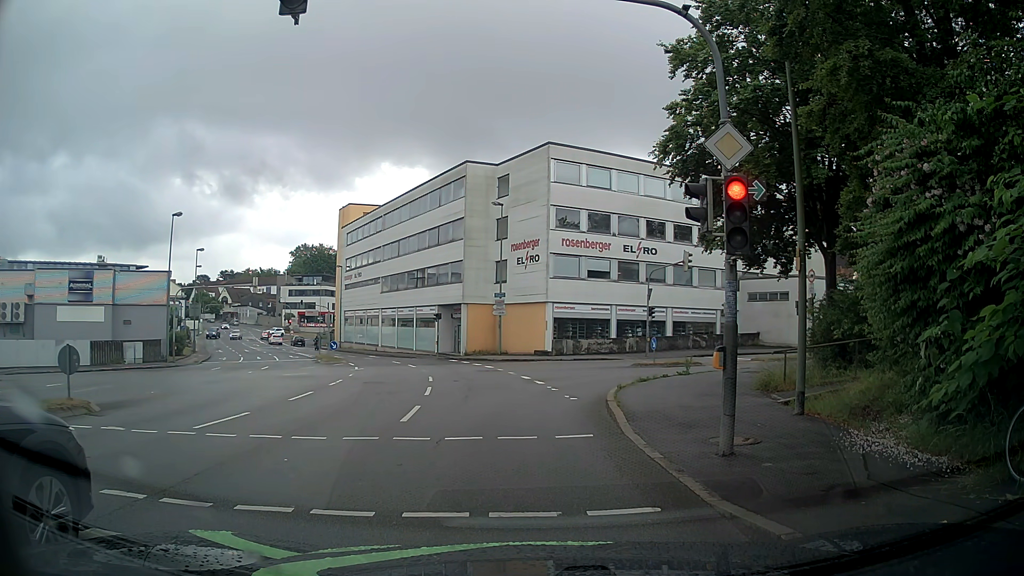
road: tertiary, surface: asphalt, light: Day
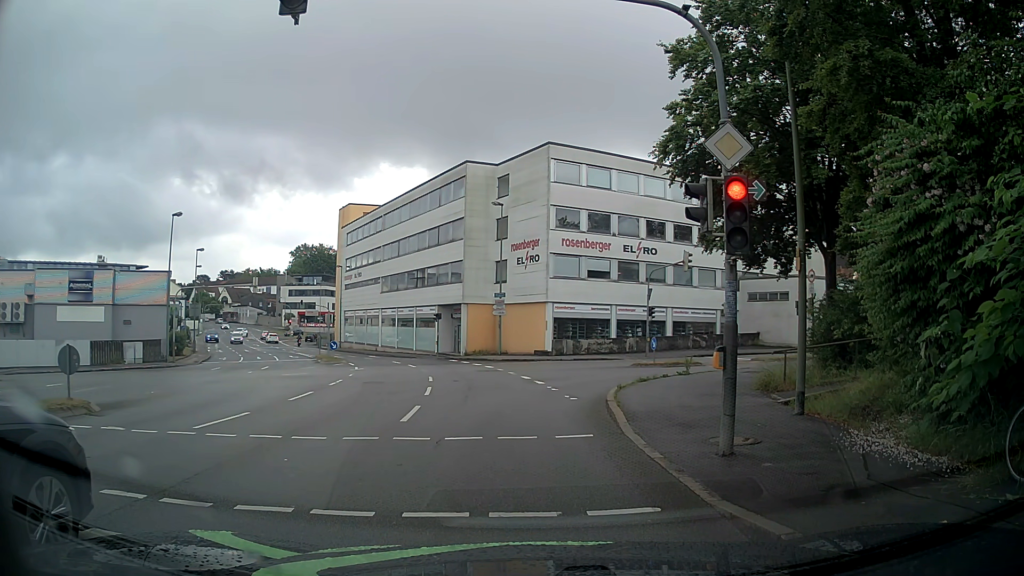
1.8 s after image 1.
(0.0, 0.0) m; 0°
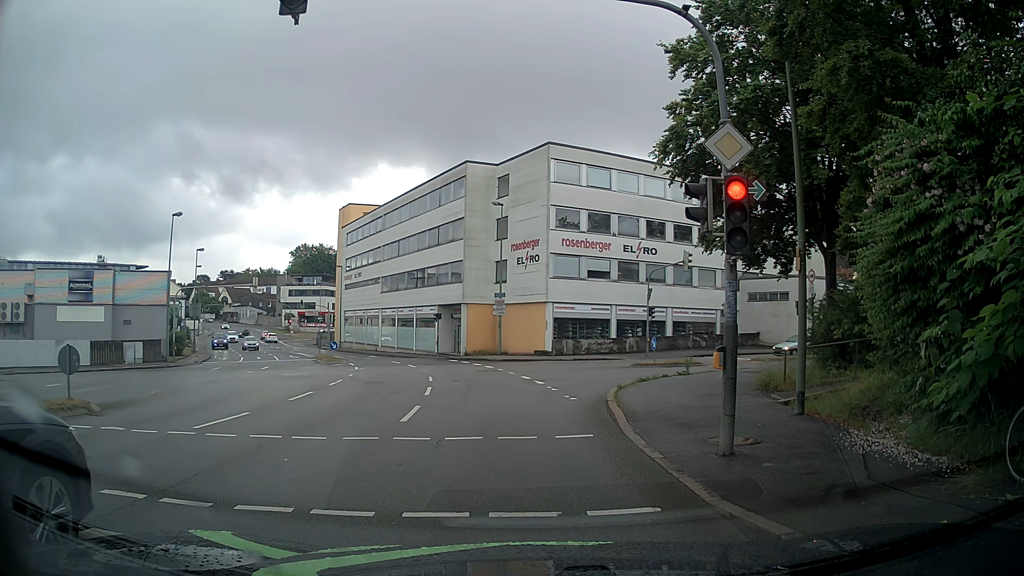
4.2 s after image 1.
(0.0, 0.0) m; 0°
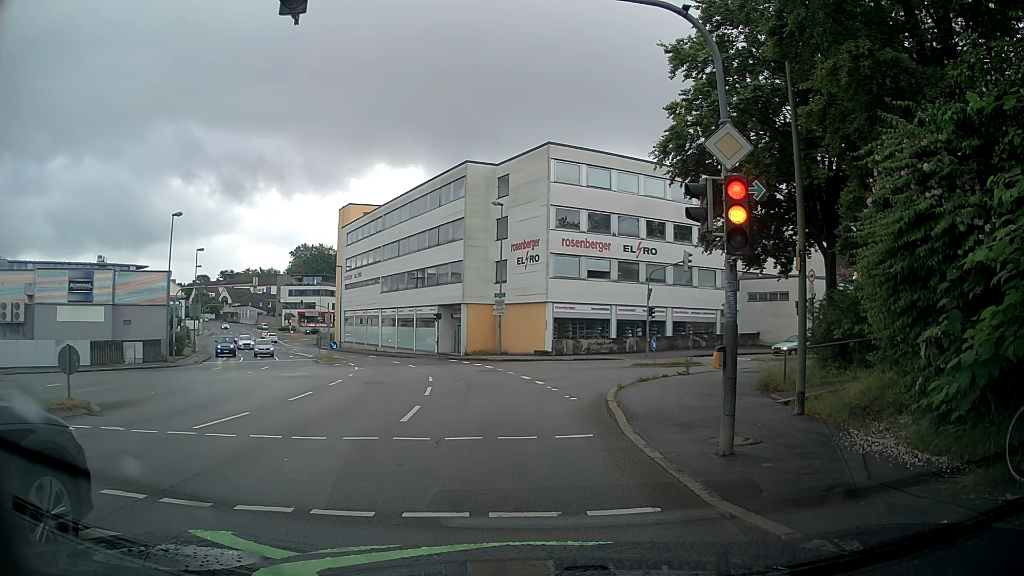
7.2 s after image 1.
(0.0, 0.0) m; 0°
(-1, +10) (-2, +20) (-4, +30) (-8, +39) (-12, +48) (-17, +57) (-23, +65) (-28, +73) (-34, +82) (-39, +90) m
